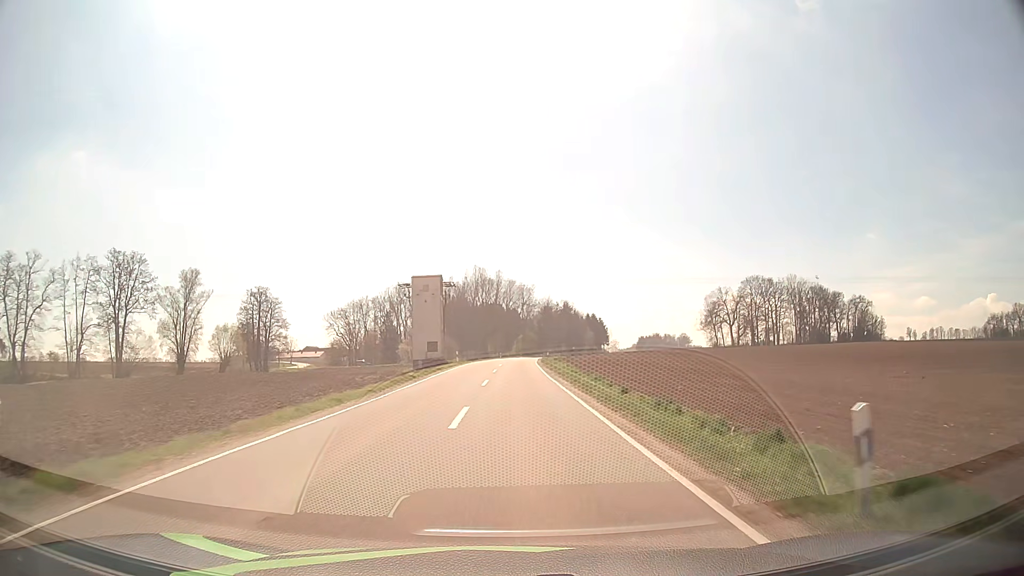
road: tertiary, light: Day
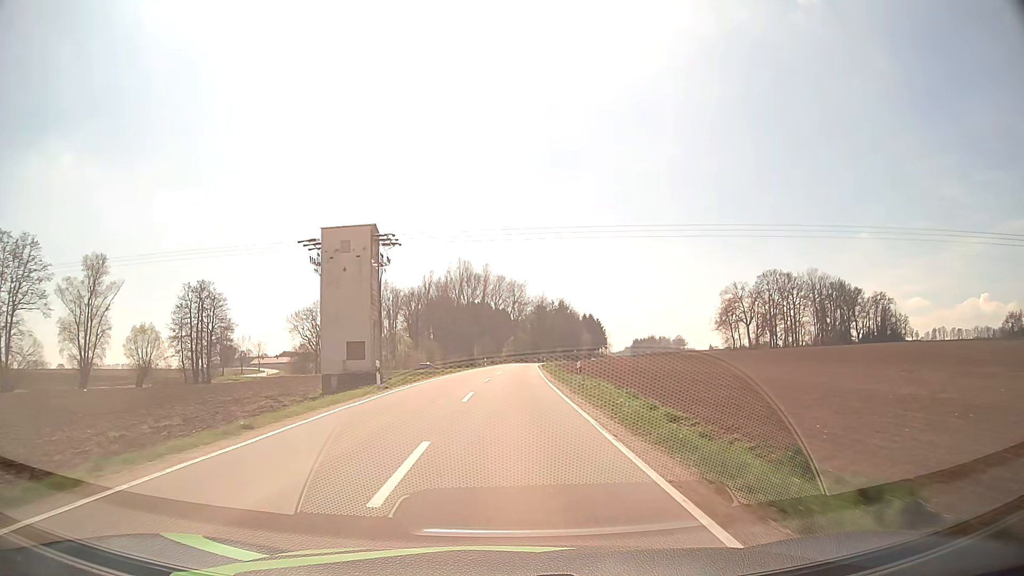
(+0.3, +30.5) m; +1°
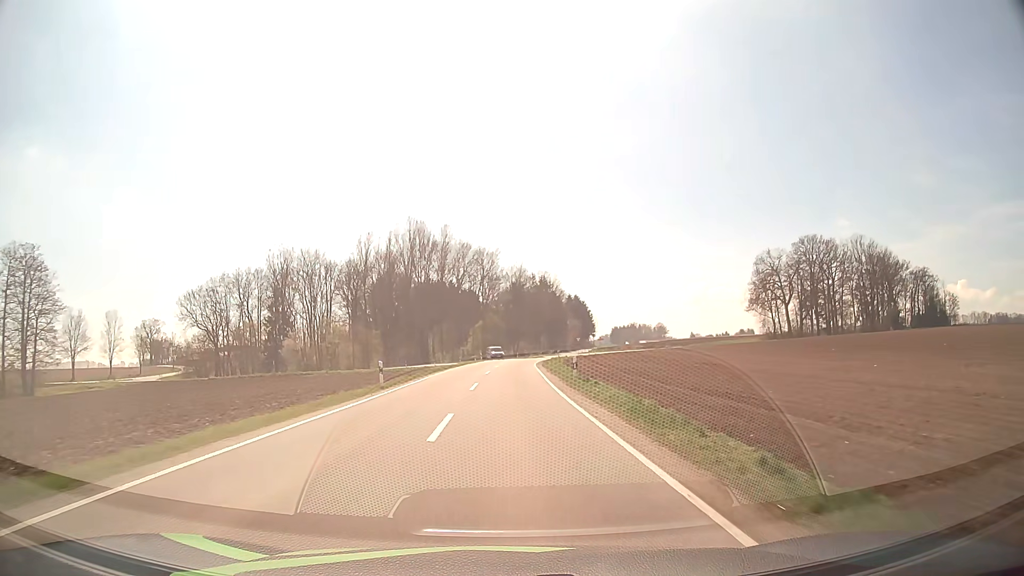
(+0.7, +56.6) m; +2°
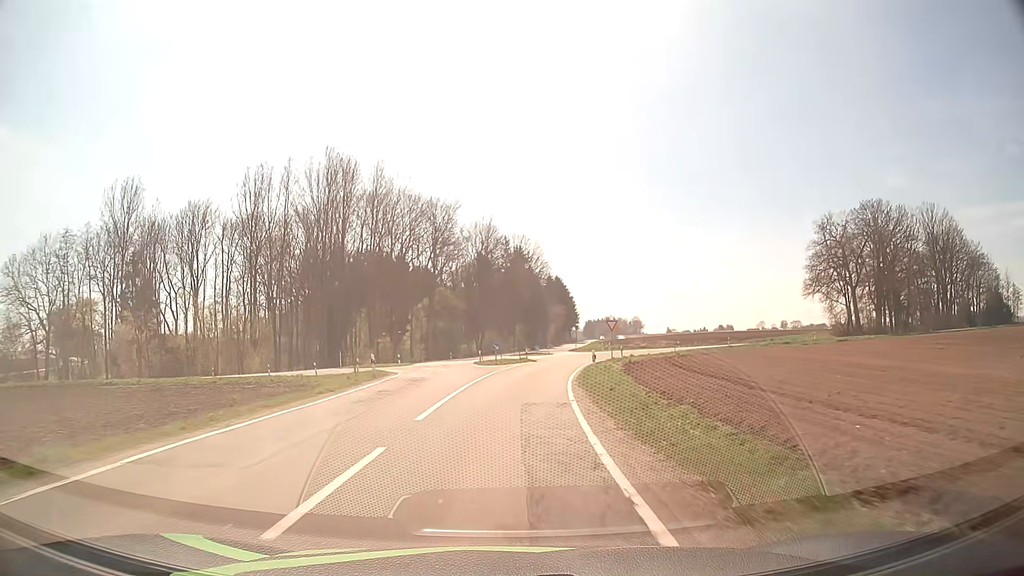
(+1.0, +53.2) m; +3°
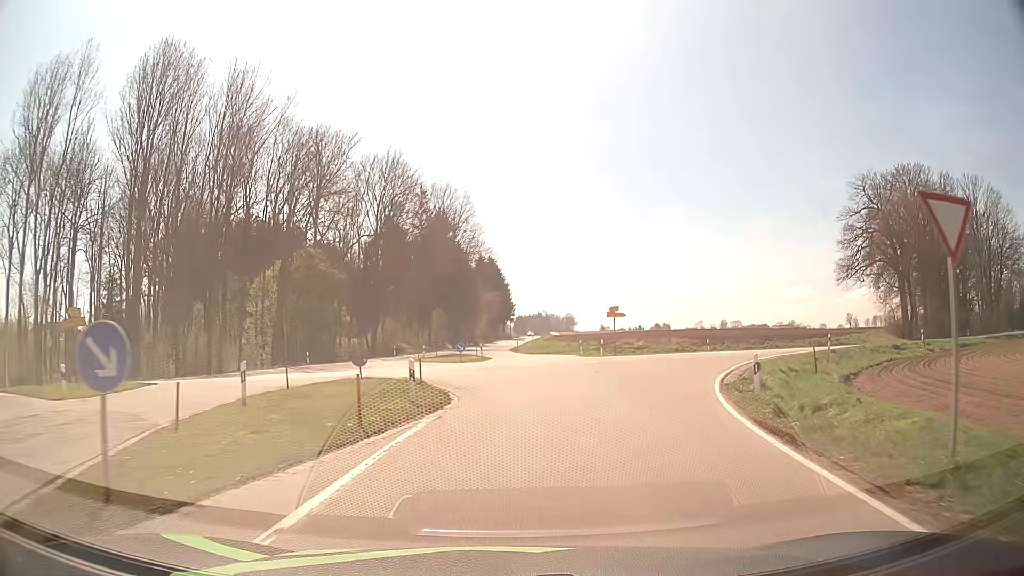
(+1.8, +39.4) m; +6°
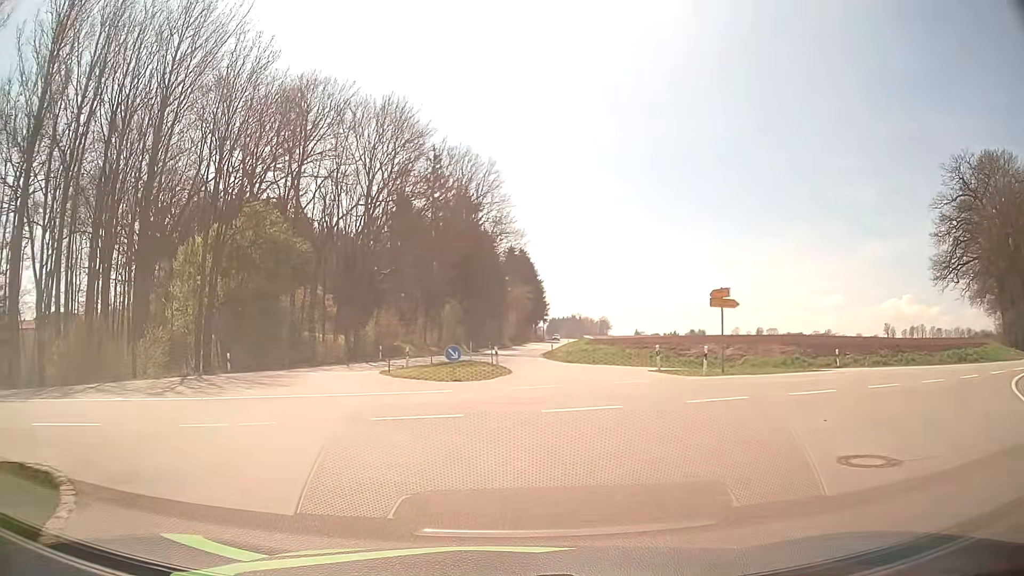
(+0.3, +18.1) m; -2°
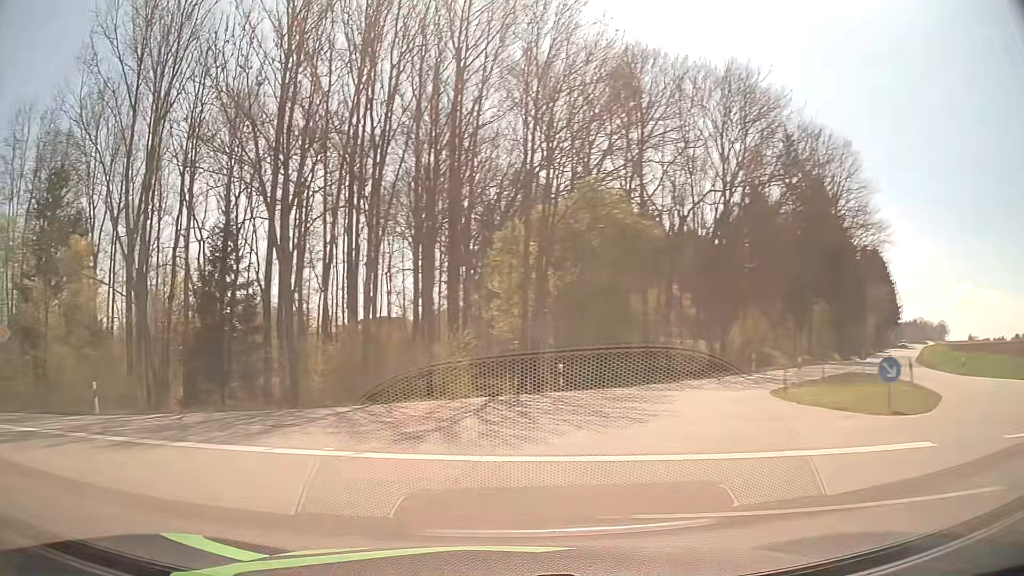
(-1.8, +8.3) m; -28°
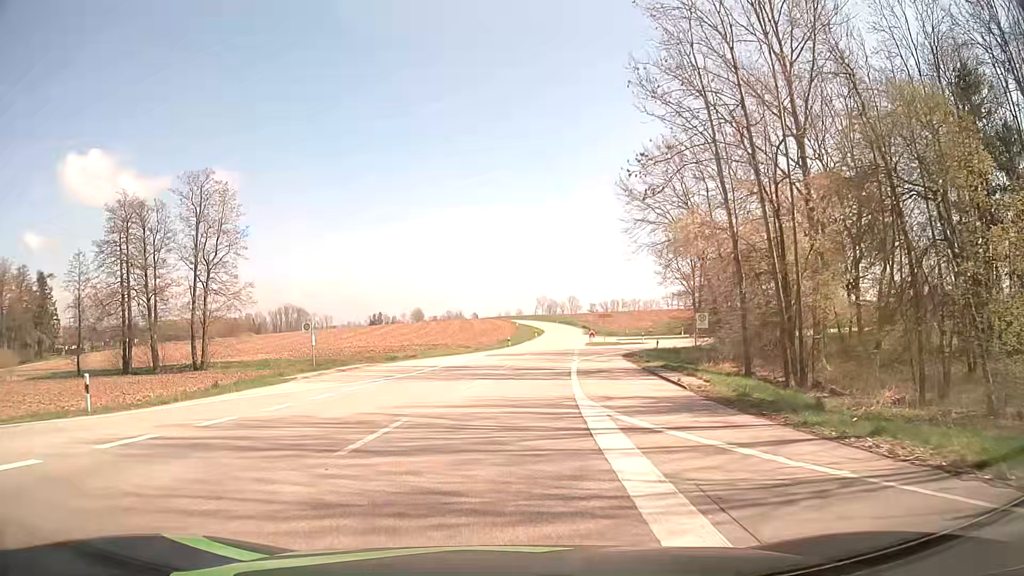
(-13.3, +12.6) m; -80°
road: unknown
(0, +10) (0, +20) (0, +30) (+2, +40) (+5, +49) (+10, +58) (+17, +65) (+26, +69) (+36, +72) (+45, +73) m
